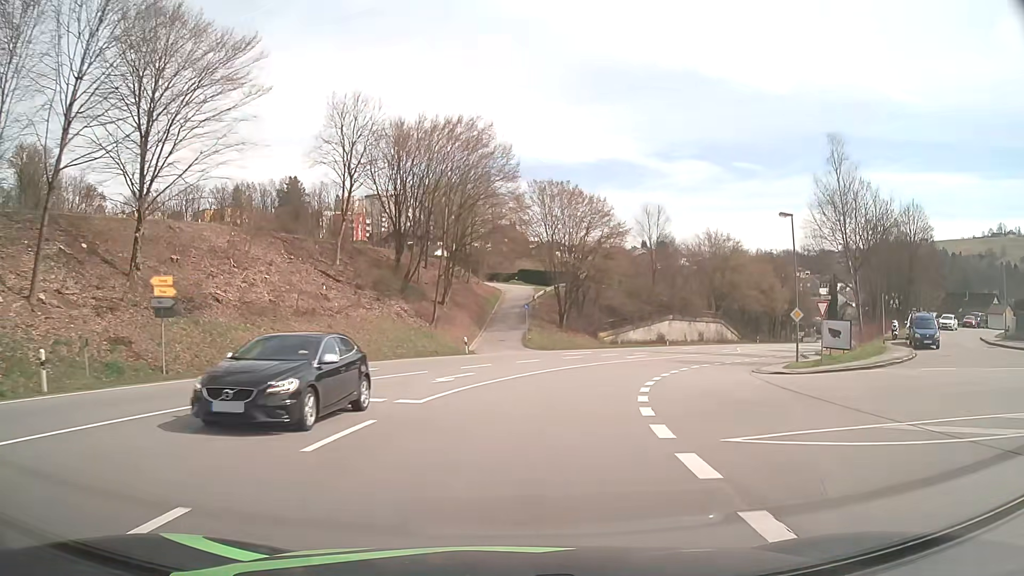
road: primary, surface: asphalt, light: Day
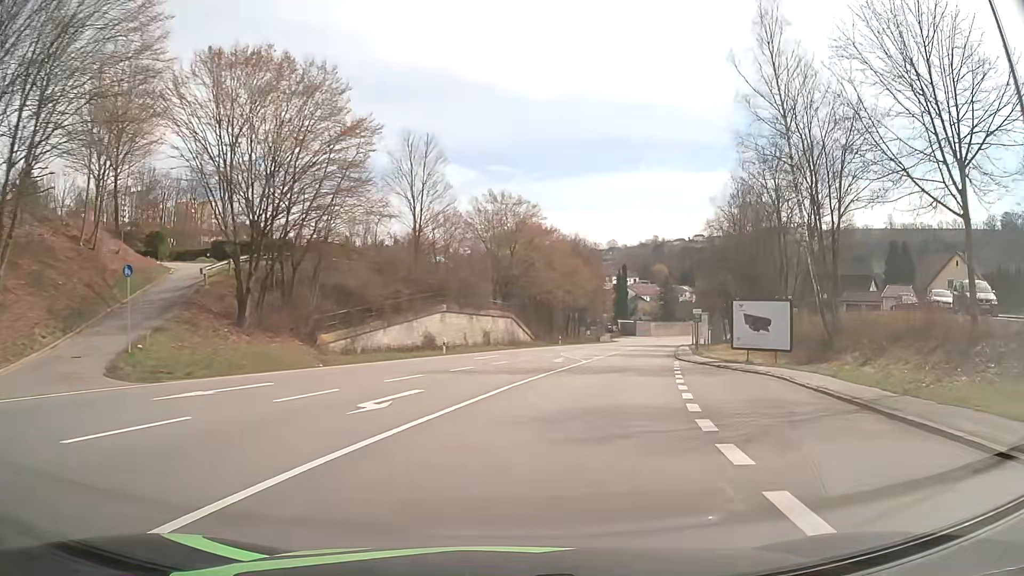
(+5.4, +30.2) m; +21°
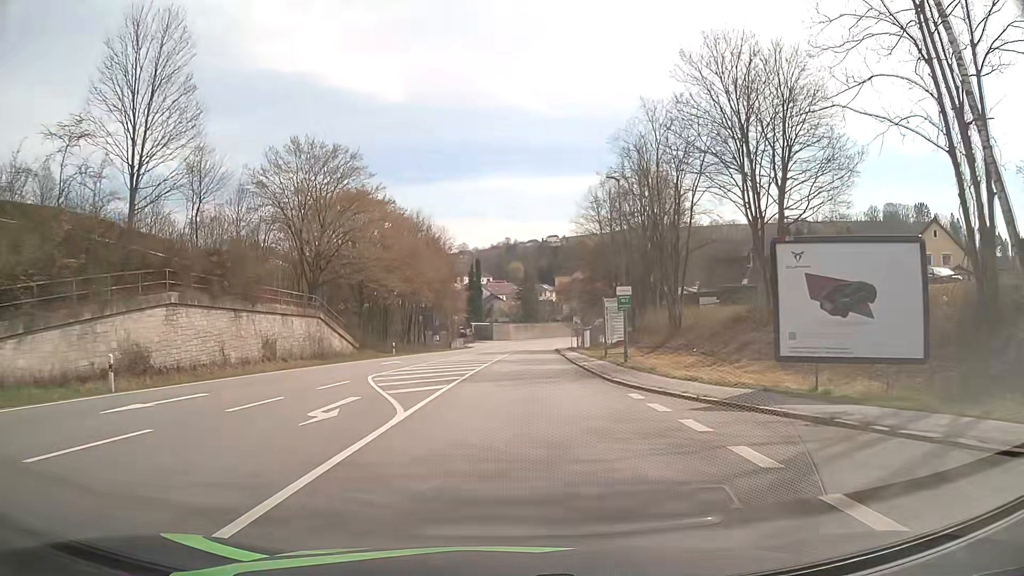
(+3.1, +23.3) m; +12°
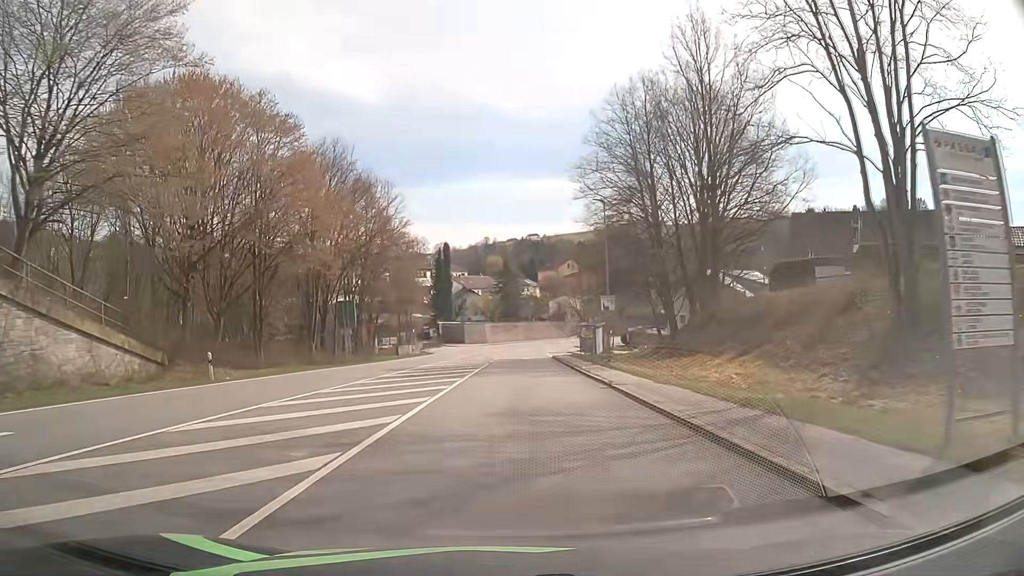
(+1.0, +32.3) m; +3°
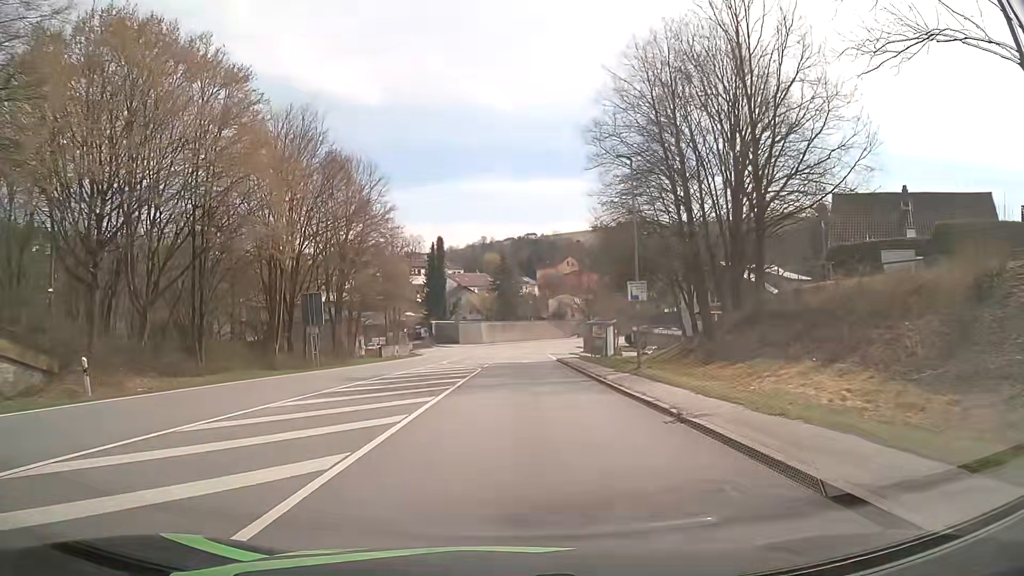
(-0.1, +8.2) m; -1°
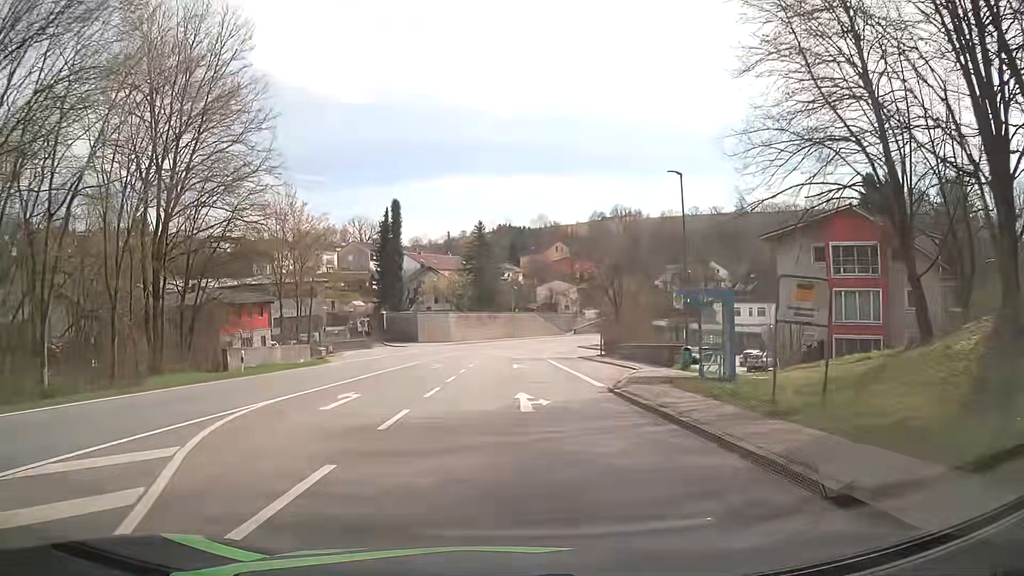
(+0.4, +32.9) m; +2°
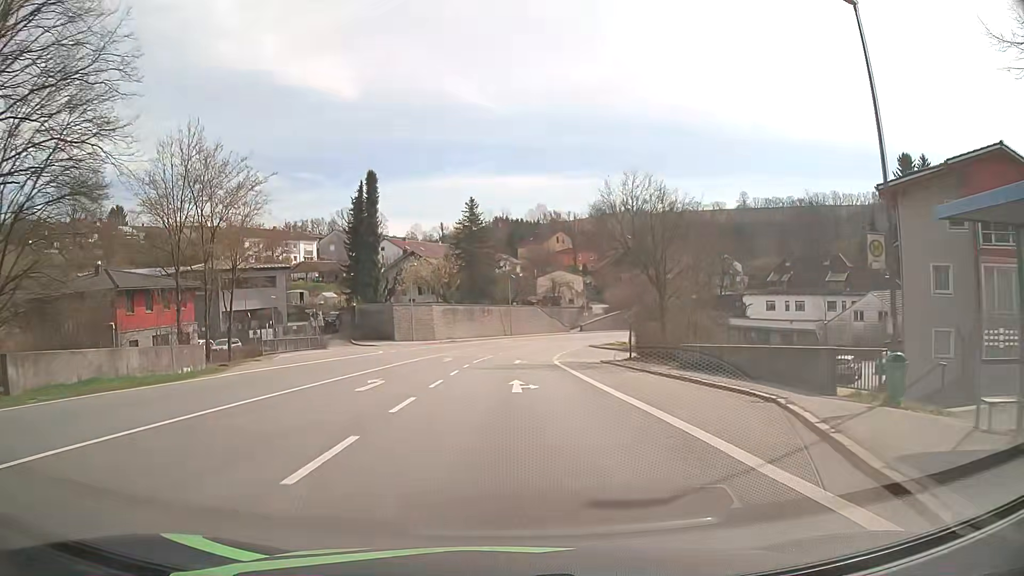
(+0.1, +15.9) m; 0°
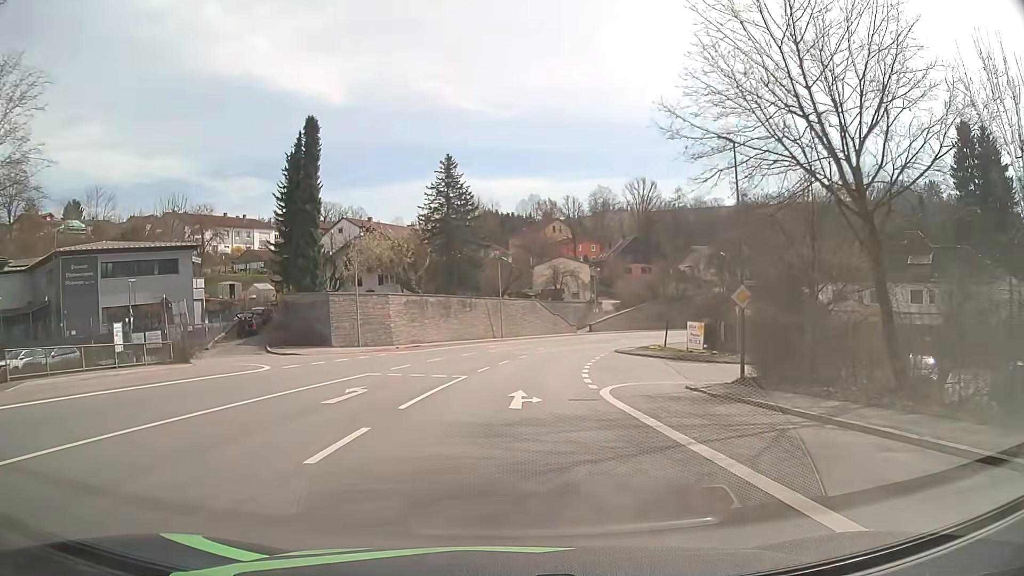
(+0.2, +22.9) m; +1°
(0, +10) (0, +20) (+1, +30) (+3, +40) (+5, +50) (+8, +59) (+12, +68) (+17, +77) (+23, +85) (+30, +92) m
